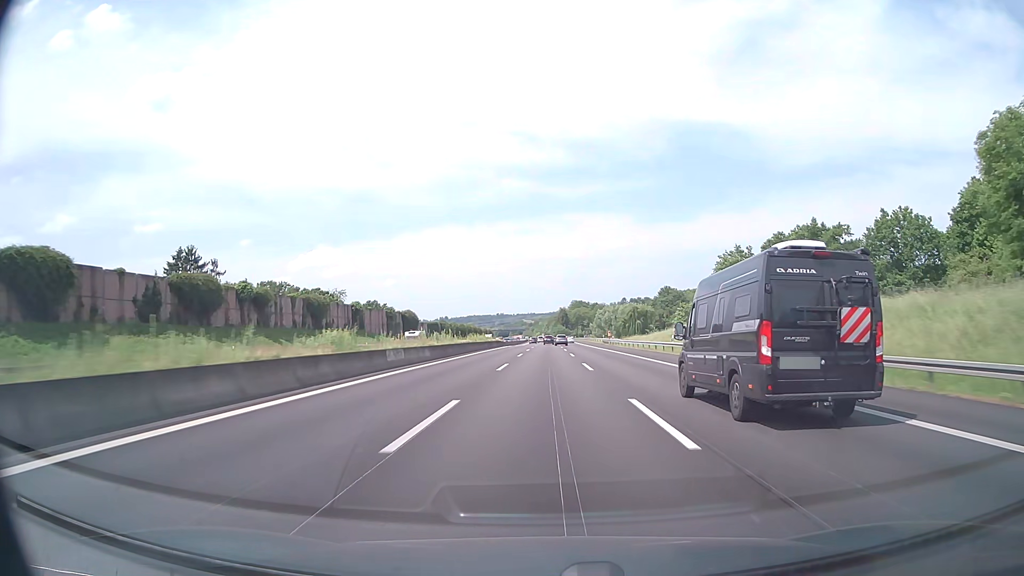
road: motorway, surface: asphalt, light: Day
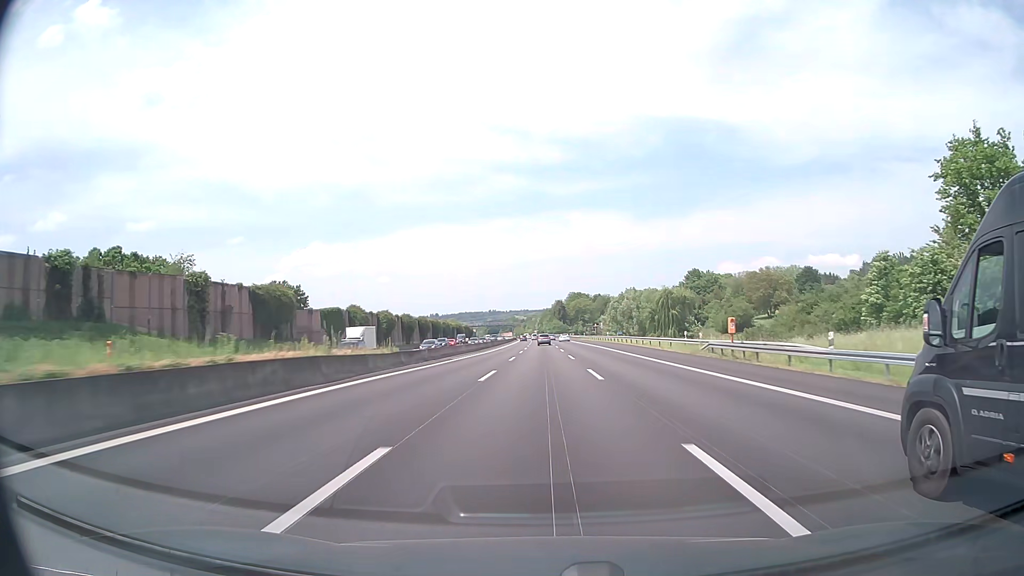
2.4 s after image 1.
(+0.4, +77.7) m; +1°
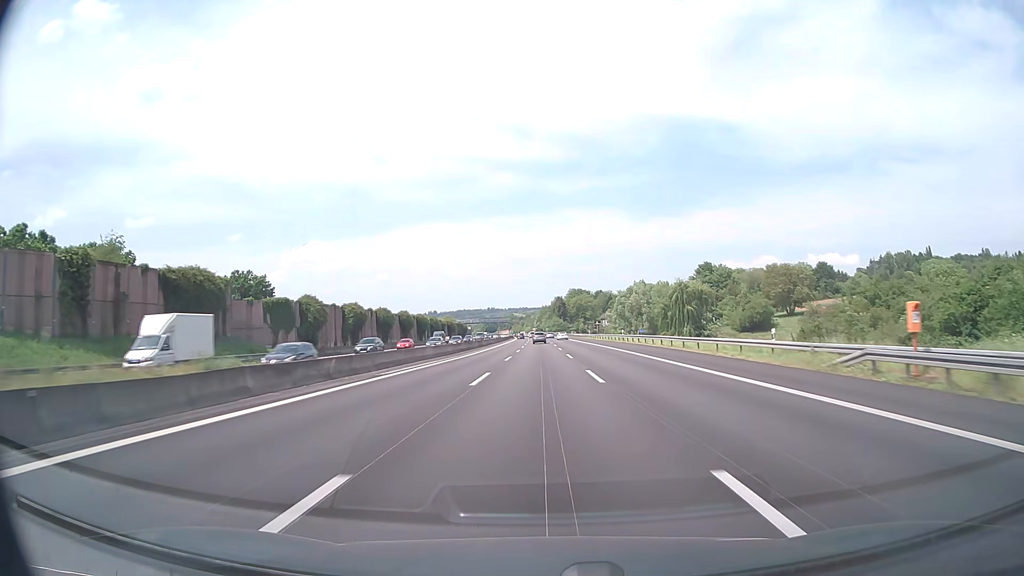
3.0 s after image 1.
(0.0, +19.4) m; 0°
(0, +10) (0, +20) (0, +30) (0, +40) (0, +50) (0, +60) (0, +70) (0, +80) (0, +90) (0, +100) m
